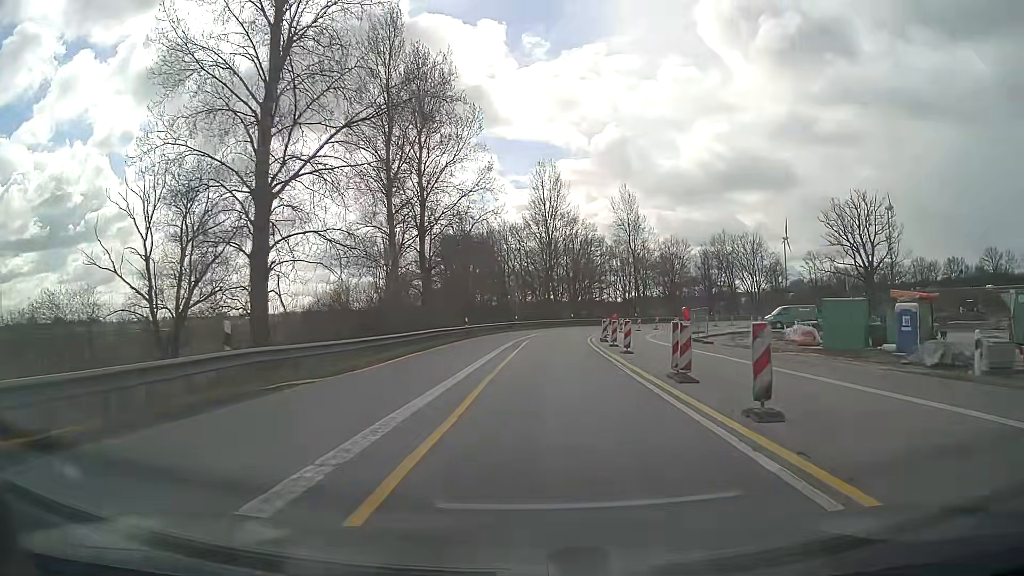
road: motorway_link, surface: asphalt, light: Day
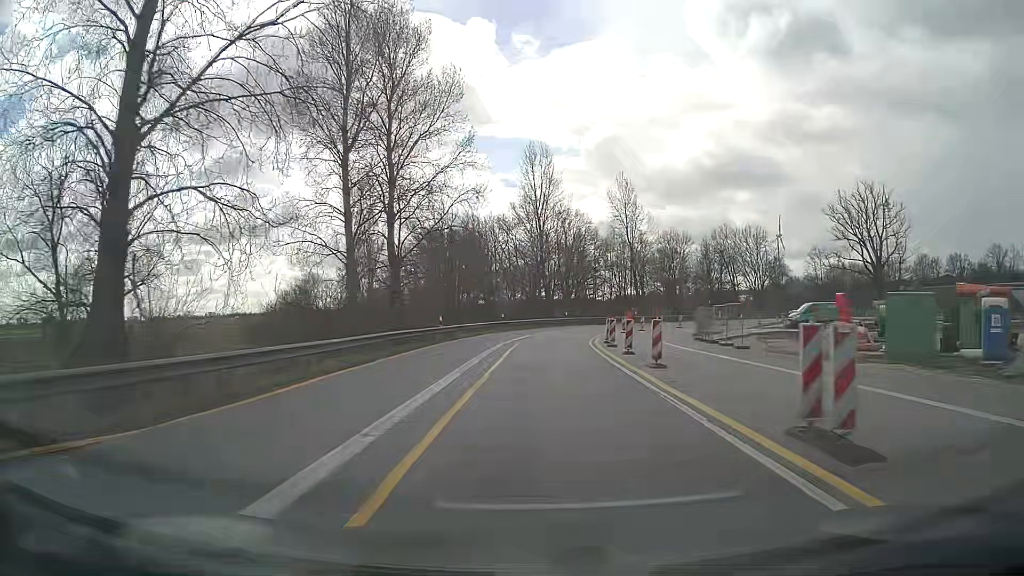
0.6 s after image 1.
(+0.1, +8.1) m; +1°
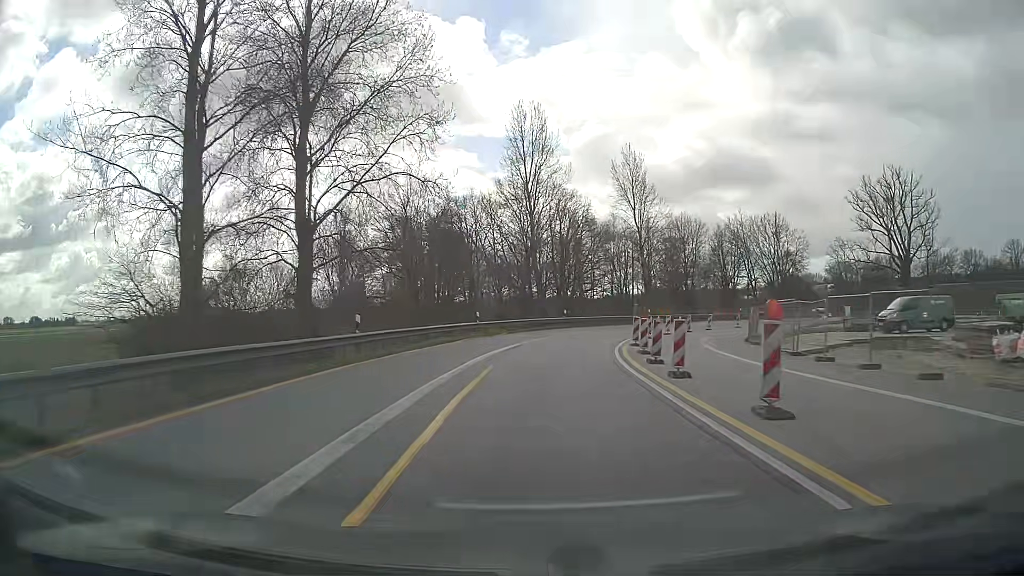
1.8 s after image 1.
(+0.2, +15.8) m; +1°
(0, +10) (0, +20) (+1, +30) (+3, +40) (+7, +49) (+12, +58) (+18, +65) (+26, +72) (+34, +78) (+43, +82) m
